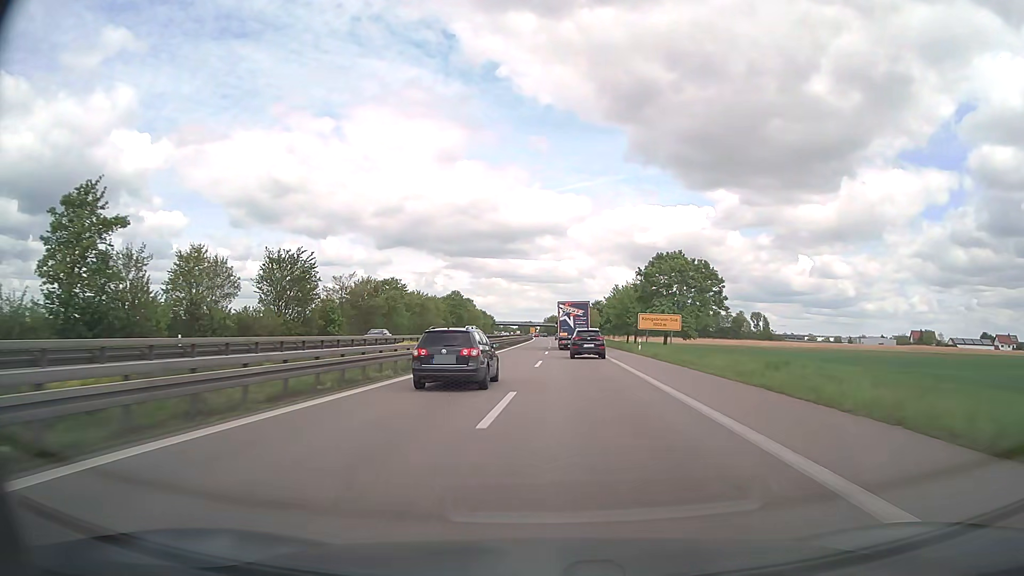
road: trunk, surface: asphalt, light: Day
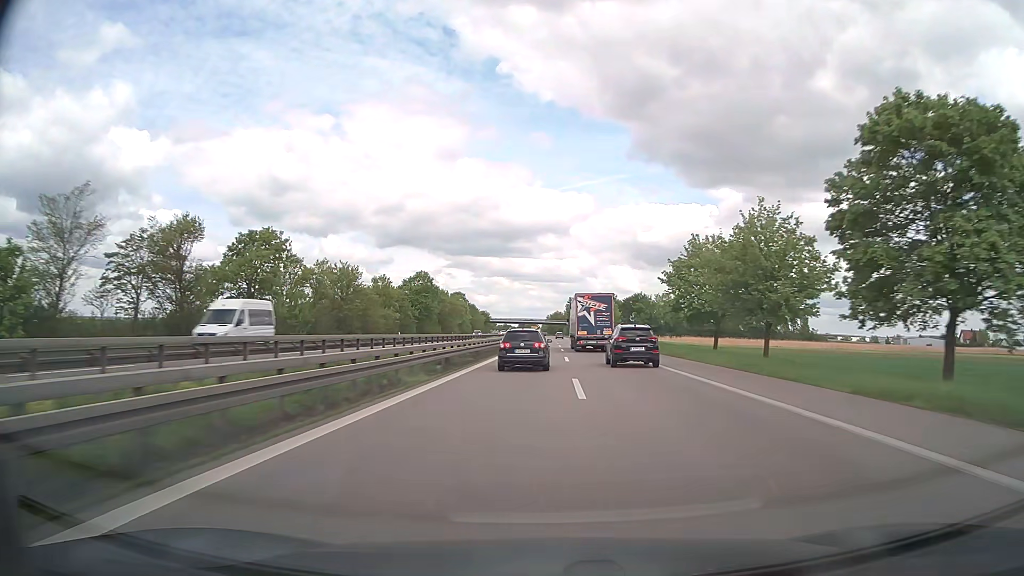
(-0.3, +50.1) m; 0°
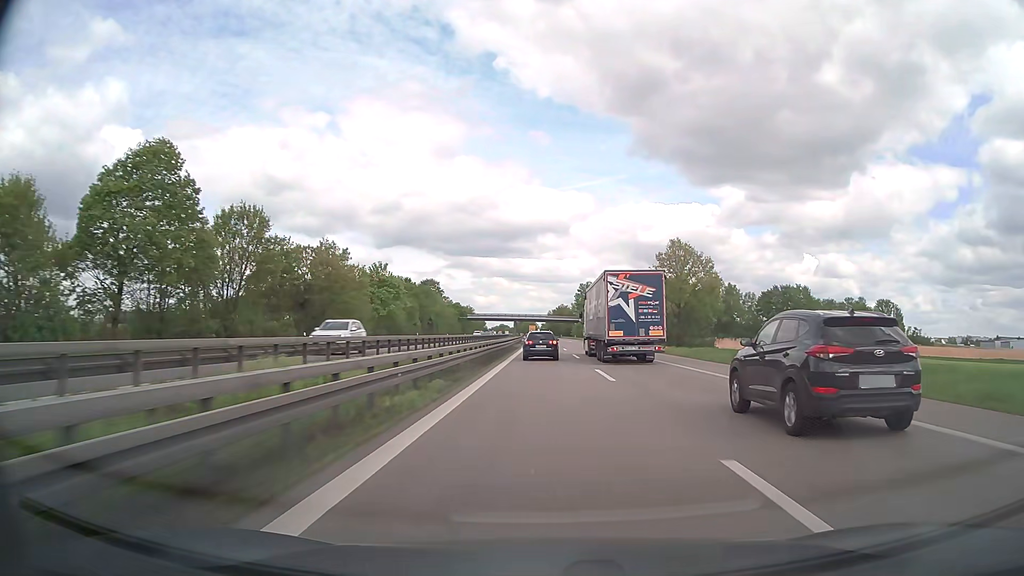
(0.0, +85.0) m; 0°
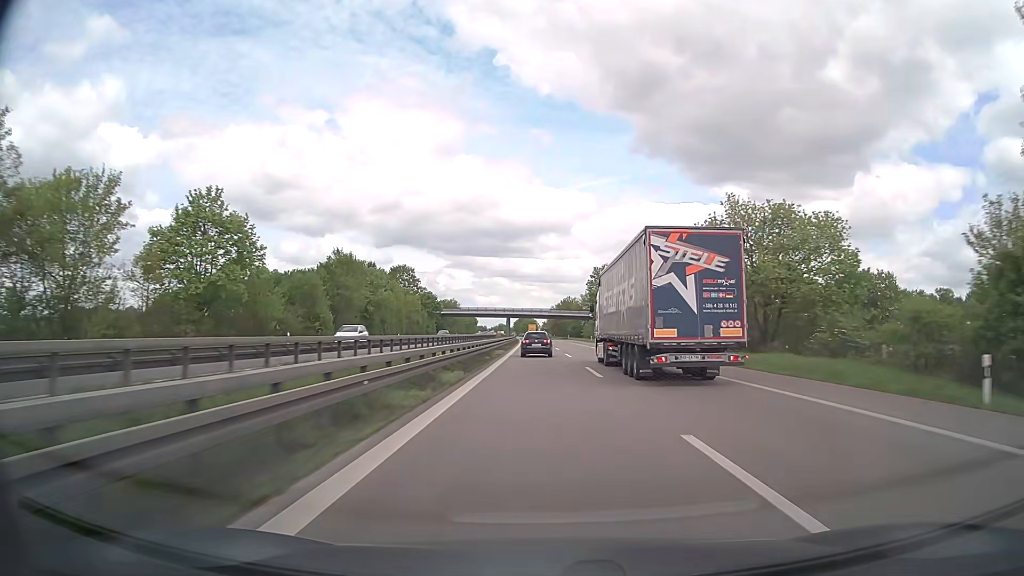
(-0.1, +52.4) m; 0°
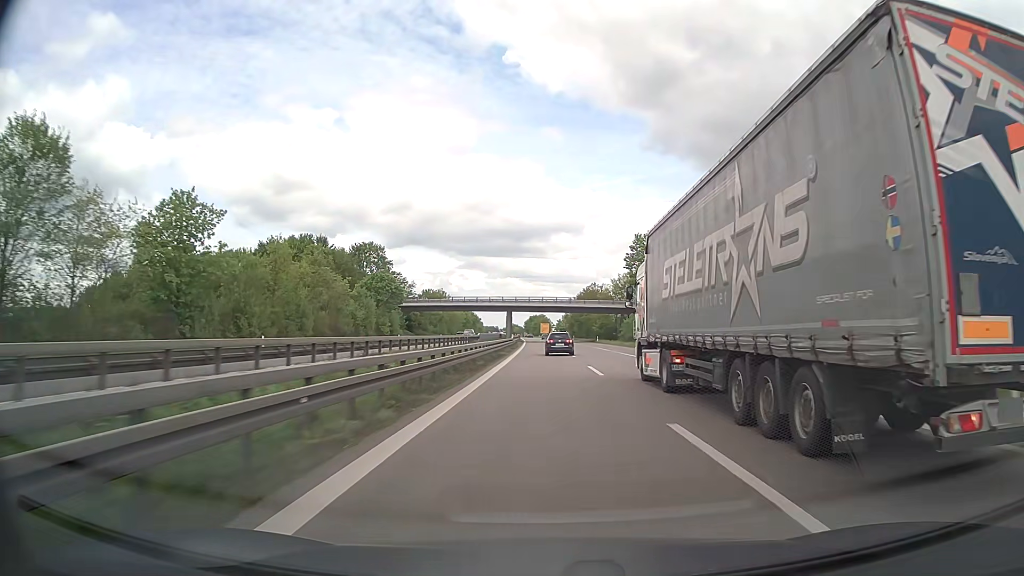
(-0.5, +53.0) m; -1°
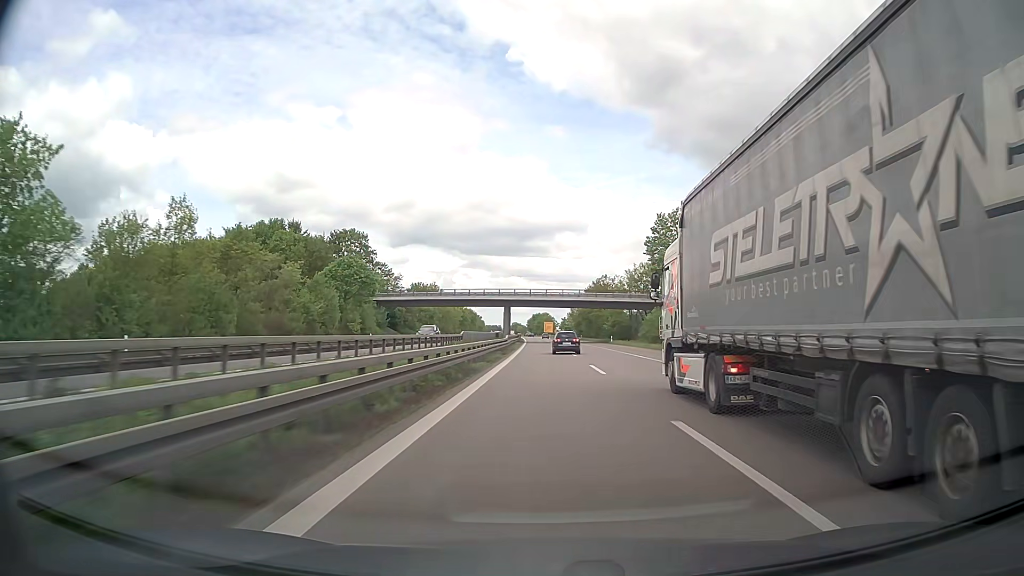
(0.0, +17.8) m; 0°
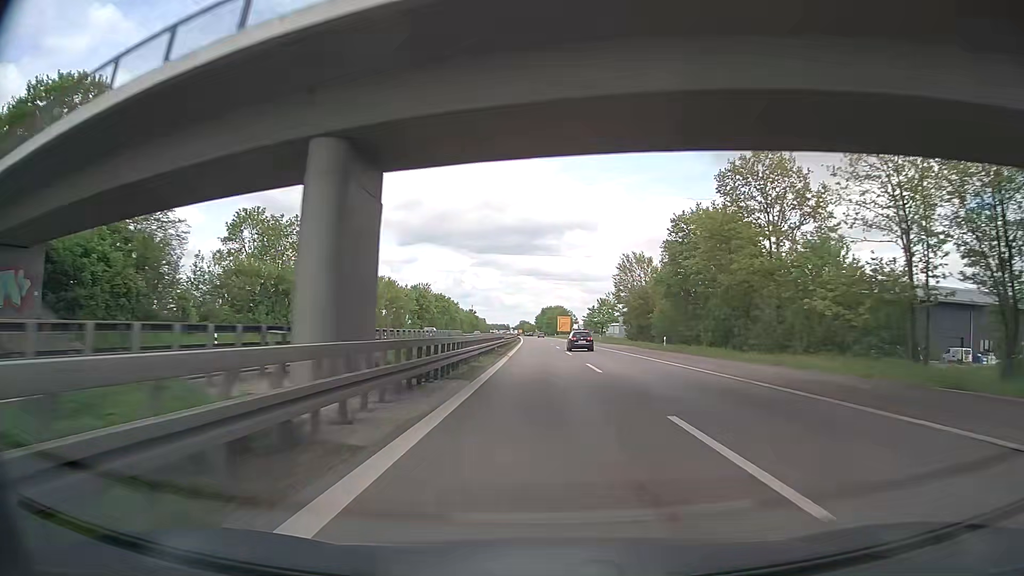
(-0.8, +89.7) m; -1°
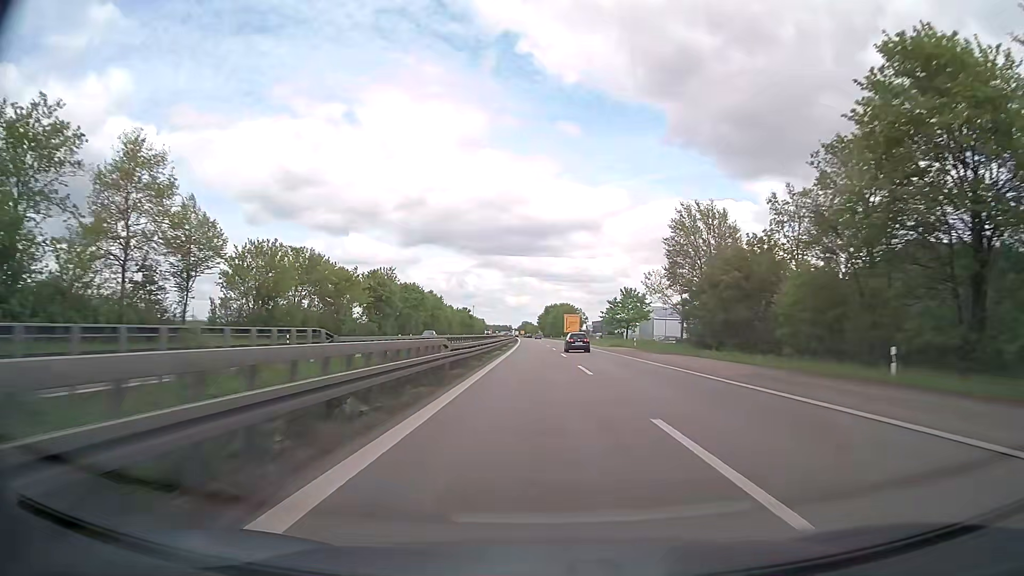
(-0.1, +36.3) m; -1°
(0, +10) (0, +20) (0, +30) (0, +40) (0, +50) (0, +60) (+1, +70) (+1, +80) (+1, +90) (+1, +100) m
